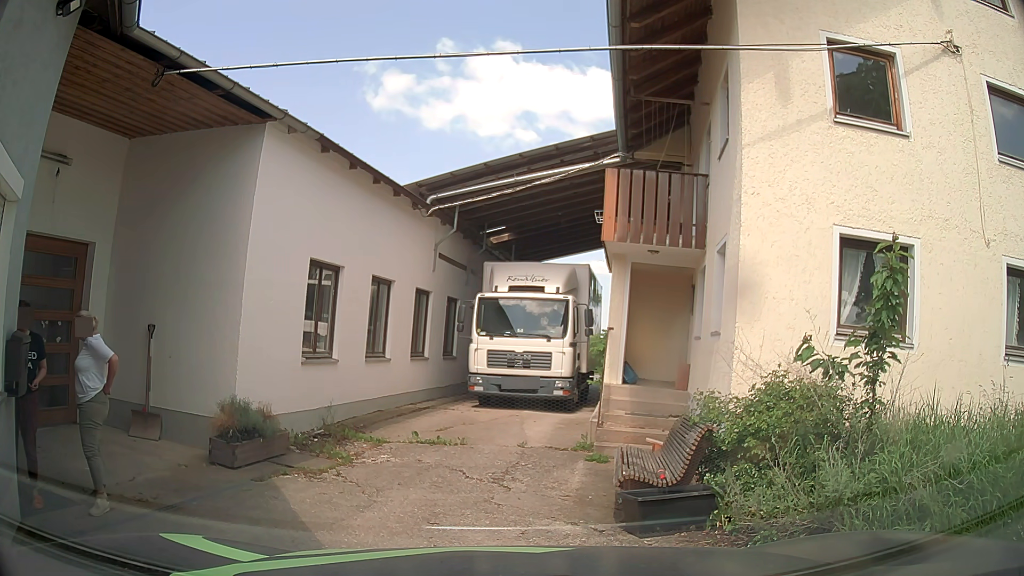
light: Day
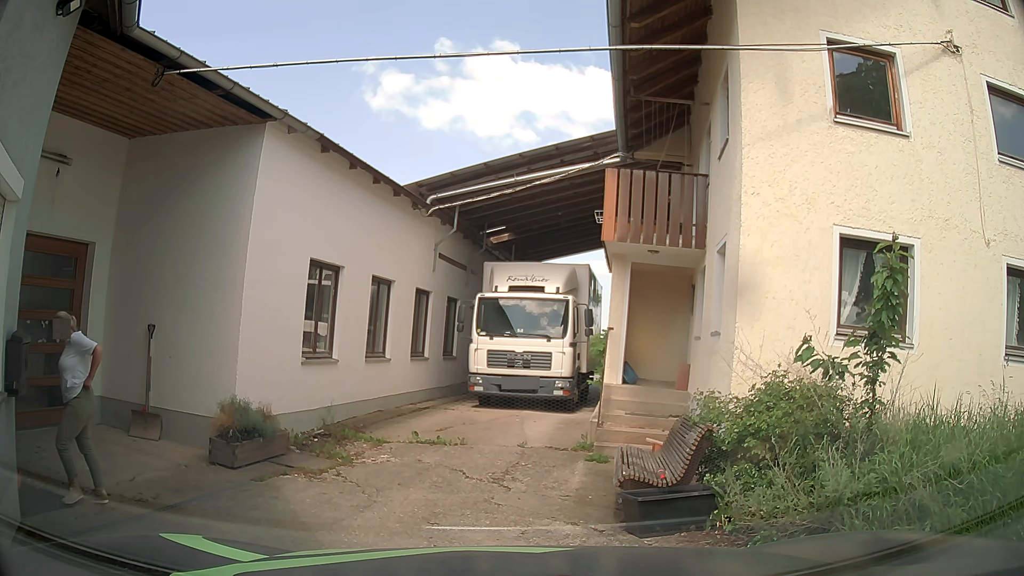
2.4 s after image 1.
(0.0, 0.0) m; 0°
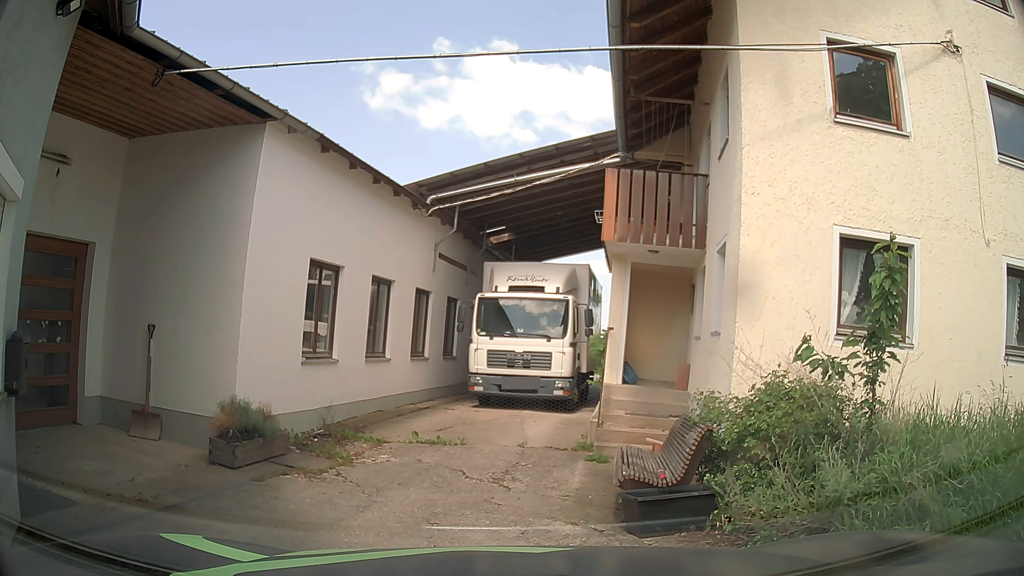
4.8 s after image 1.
(0.0, 0.0) m; 0°
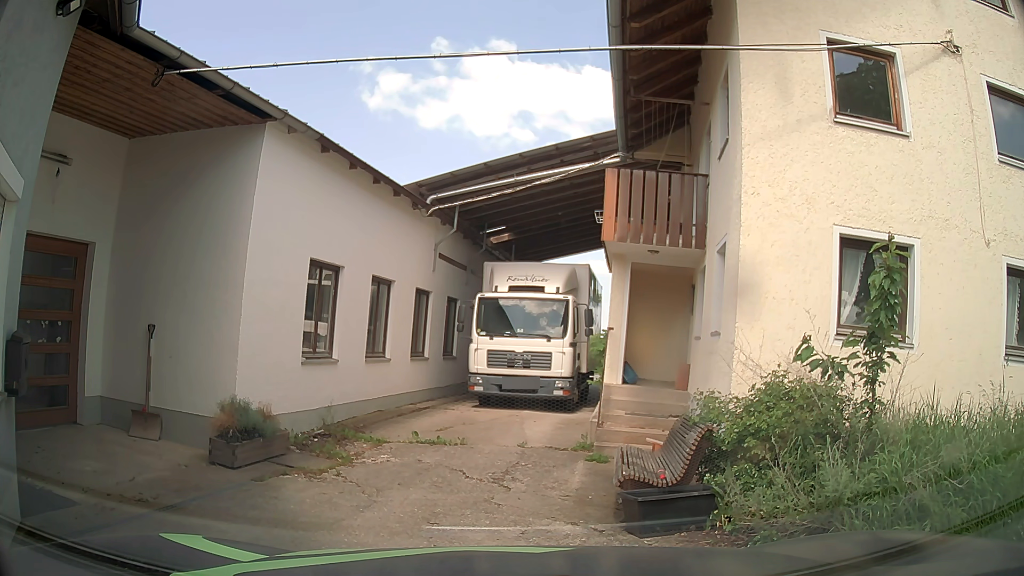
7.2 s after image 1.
(0.0, 0.0) m; 0°
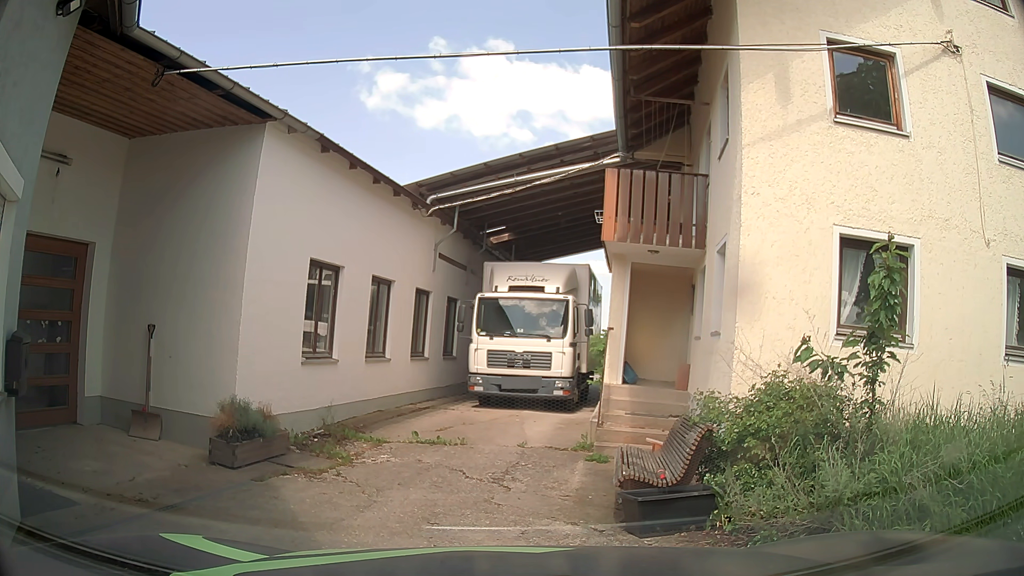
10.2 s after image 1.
(0.0, 0.0) m; 0°
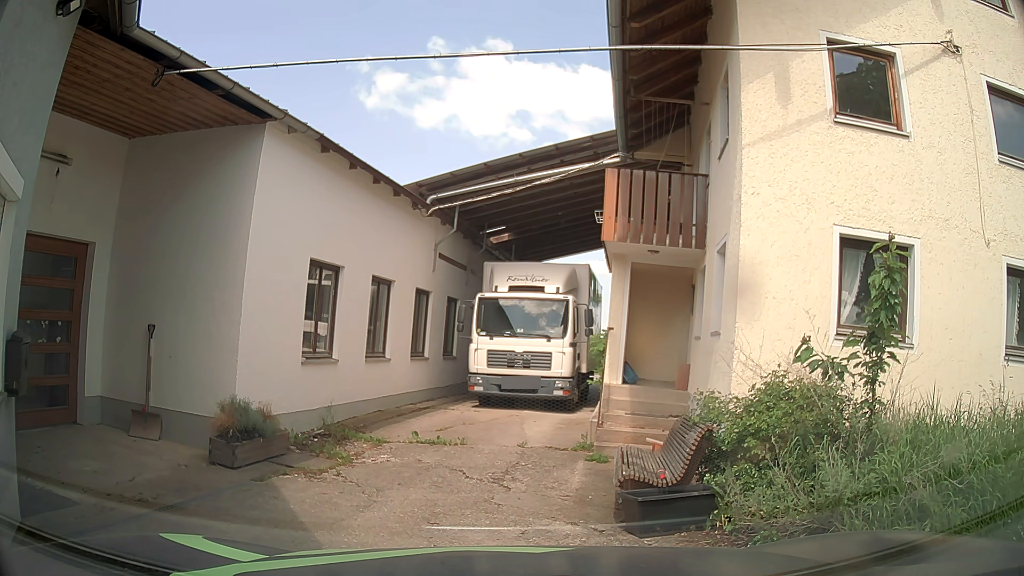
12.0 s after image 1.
(0.0, 0.0) m; 0°
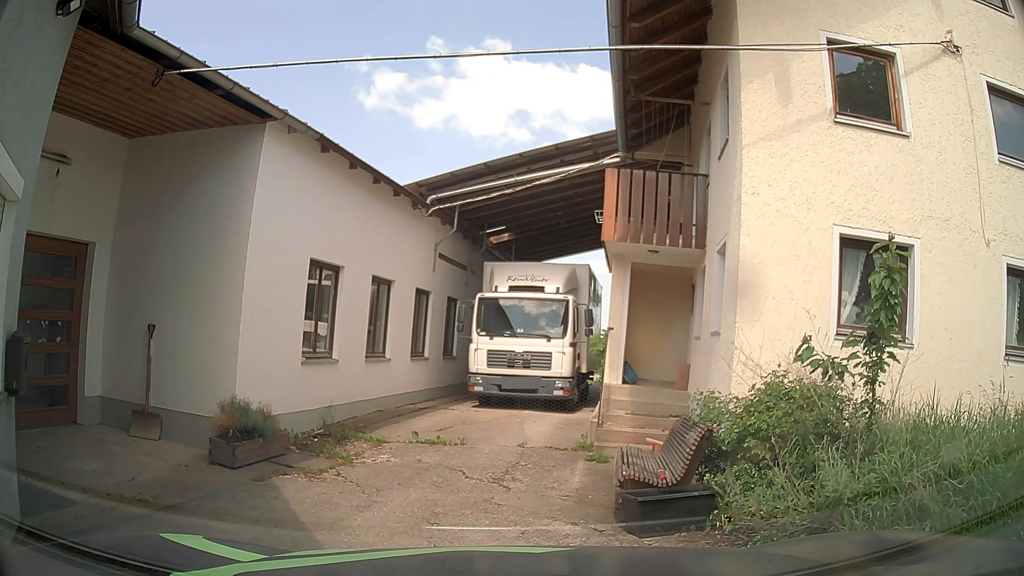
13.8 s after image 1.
(0.0, 0.0) m; 0°
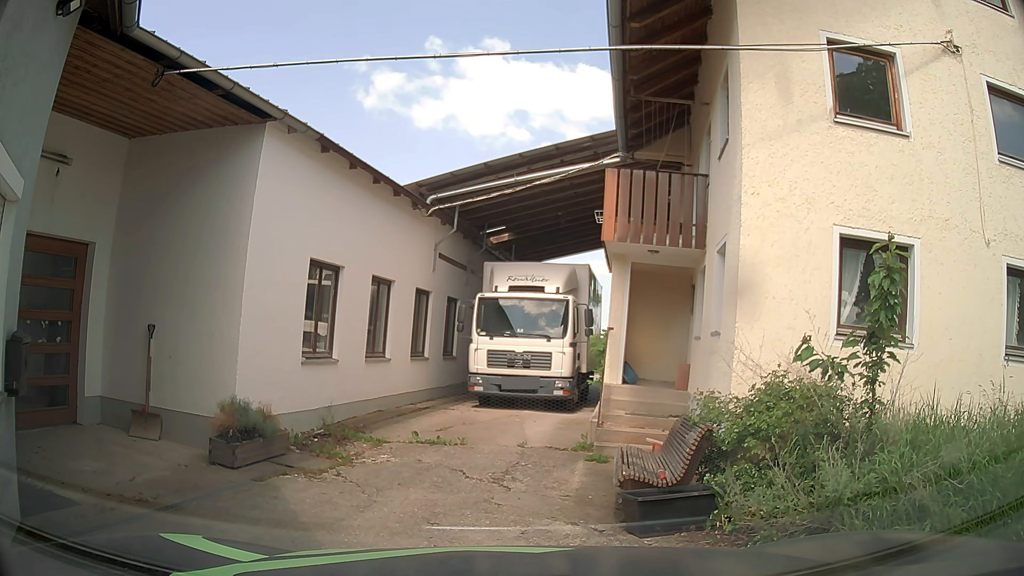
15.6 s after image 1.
(0.0, 0.0) m; 0°
